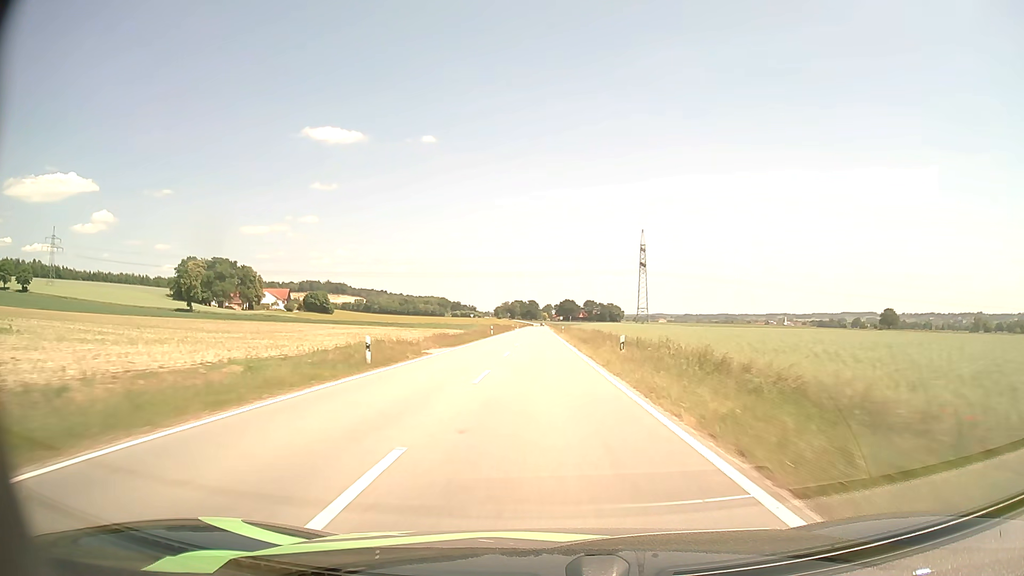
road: tertiary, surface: asphalt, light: Day
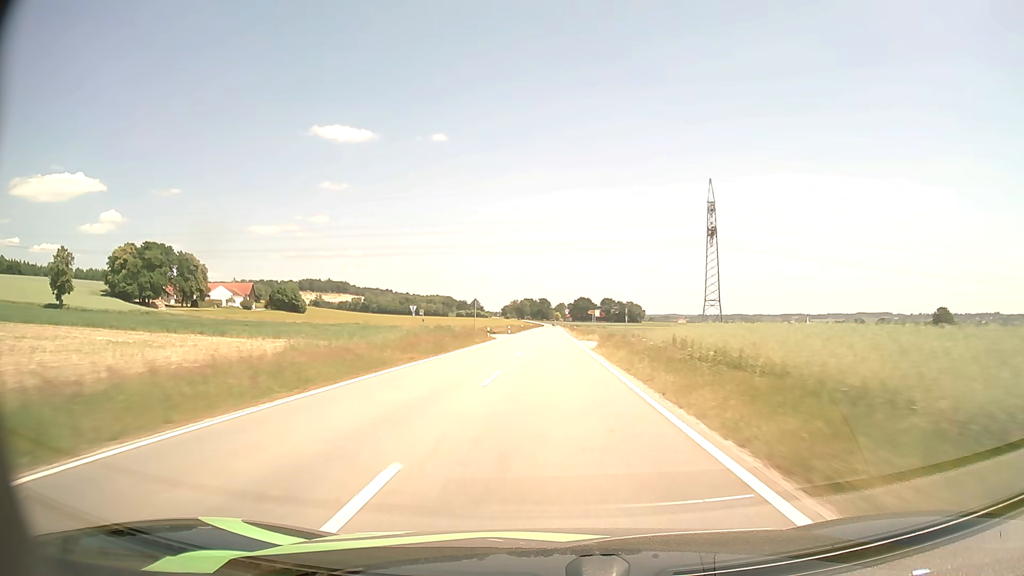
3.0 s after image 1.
(-0.7, +75.1) m; -1°
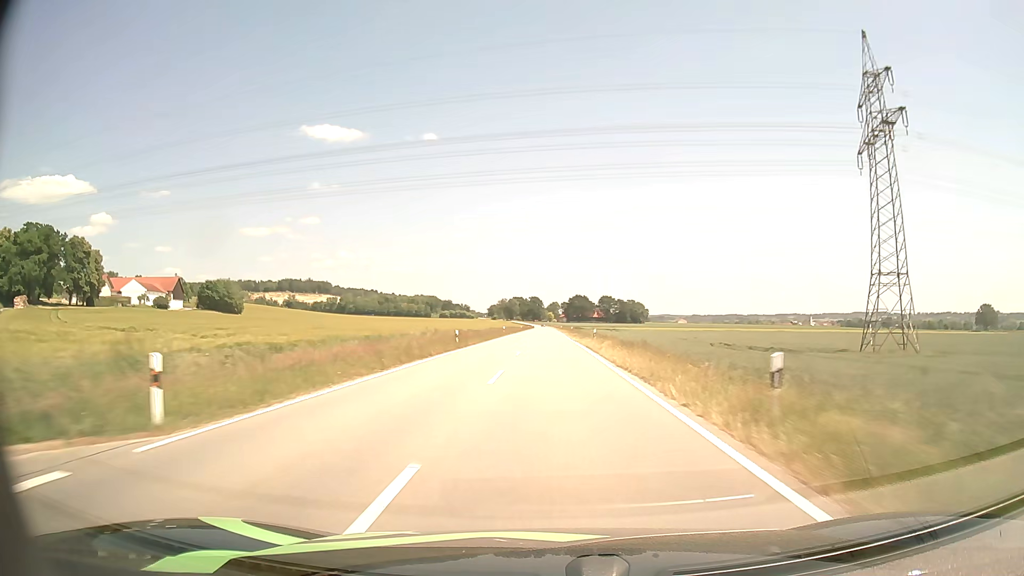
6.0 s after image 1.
(+0.4, +74.3) m; +1°
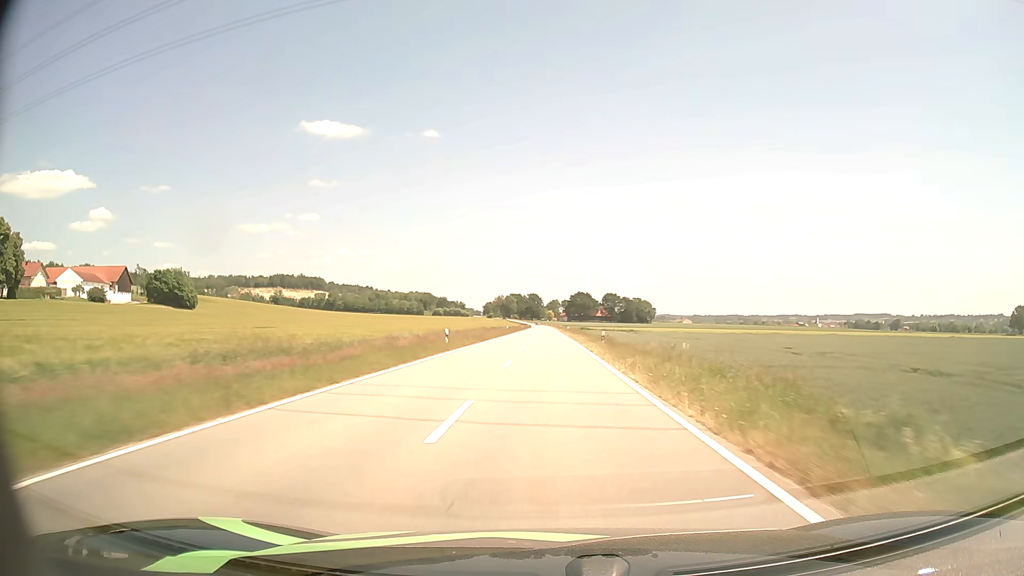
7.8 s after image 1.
(-0.1, +44.4) m; 0°
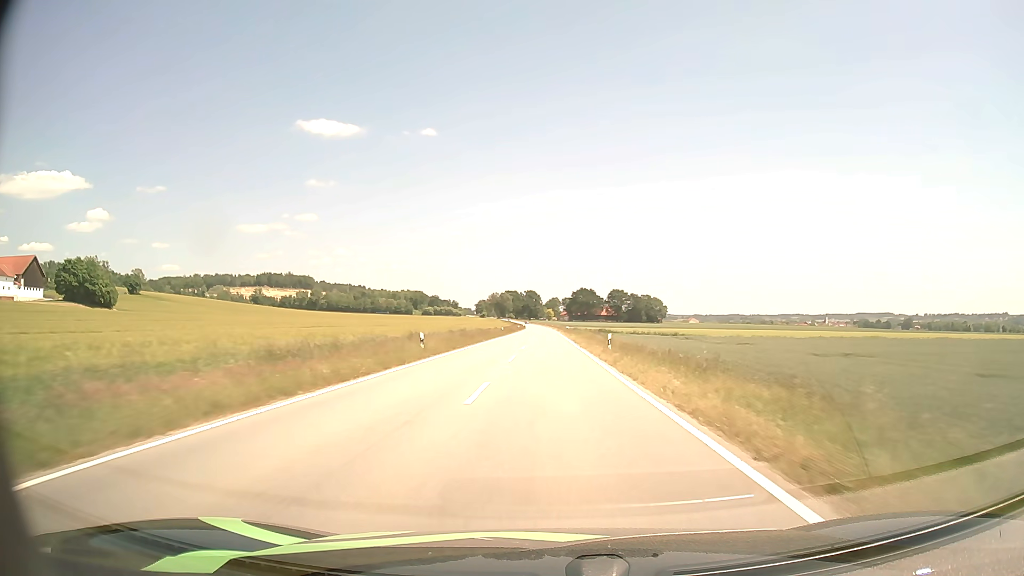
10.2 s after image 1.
(+0.1, +58.7) m; 0°
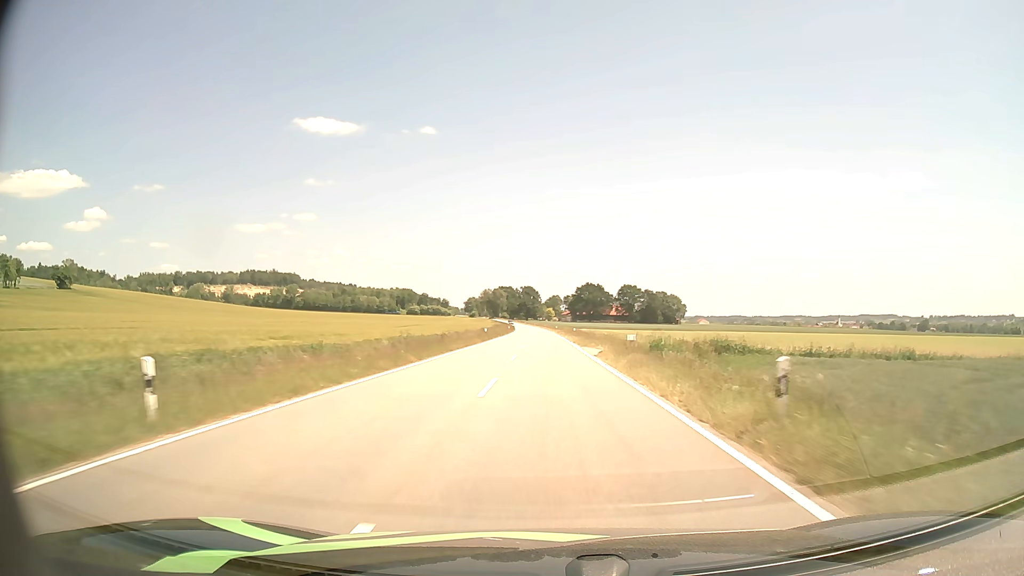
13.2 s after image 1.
(-0.3, +73.2) m; 0°
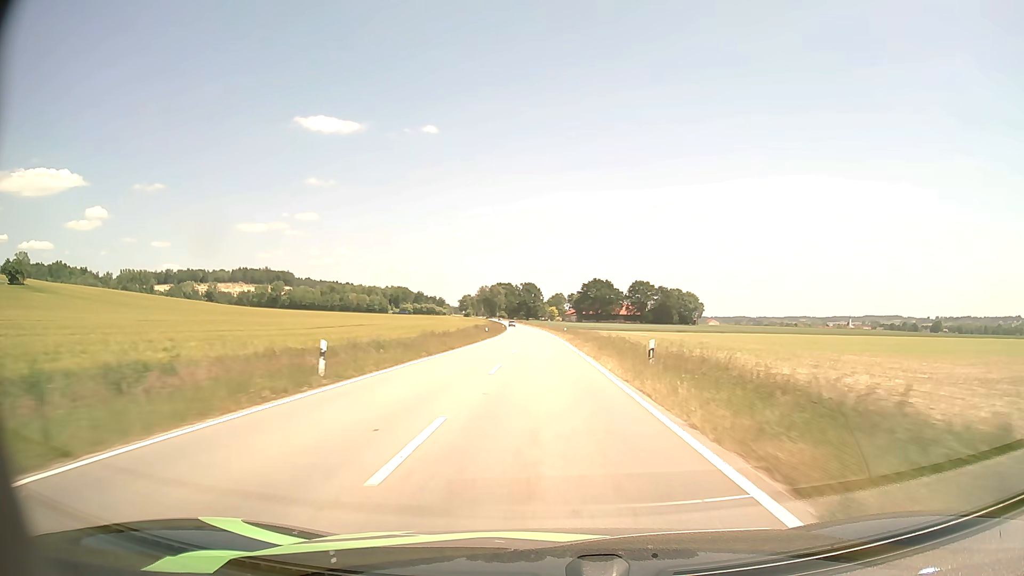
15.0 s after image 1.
(+0.1, +44.0) m; 0°
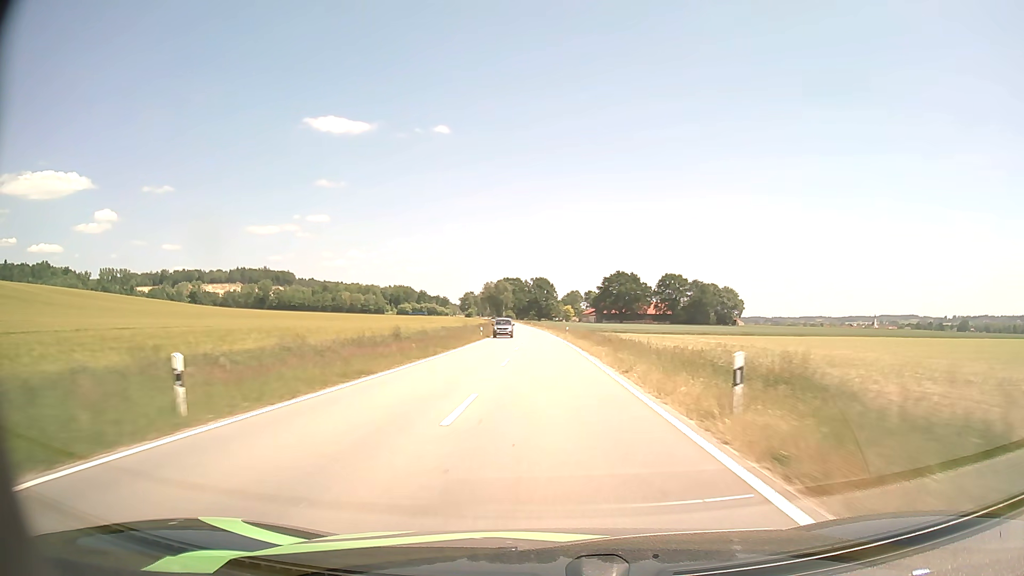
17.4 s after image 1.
(-0.5, +58.6) m; -1°
(0, +10) (0, +20) (0, +30) (0, +40) (-1, +50) (-1, +60) (-1, +70) (-1, +80) (-2, +90) (-2, +100) m
